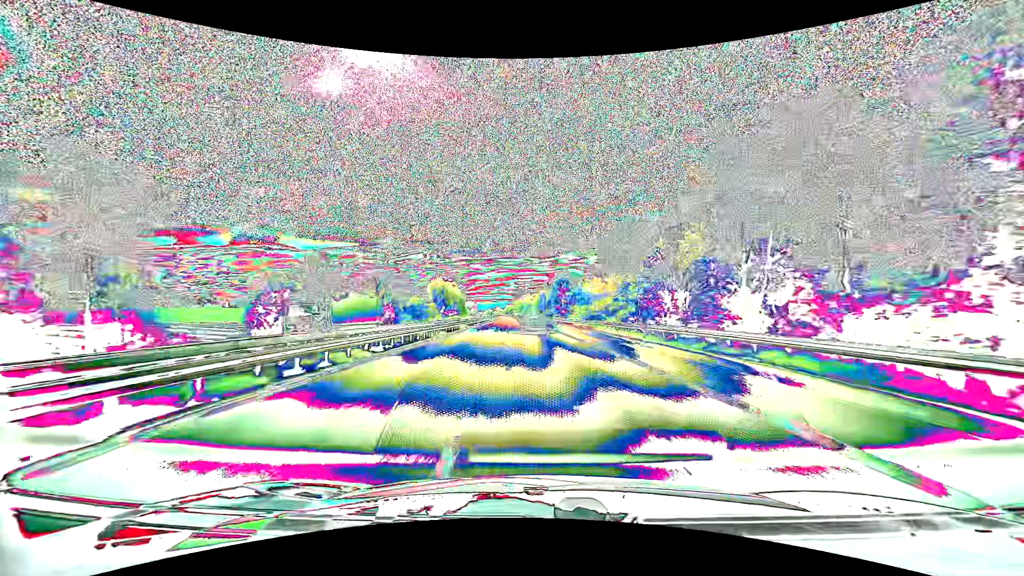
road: motorway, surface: asphalt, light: Day
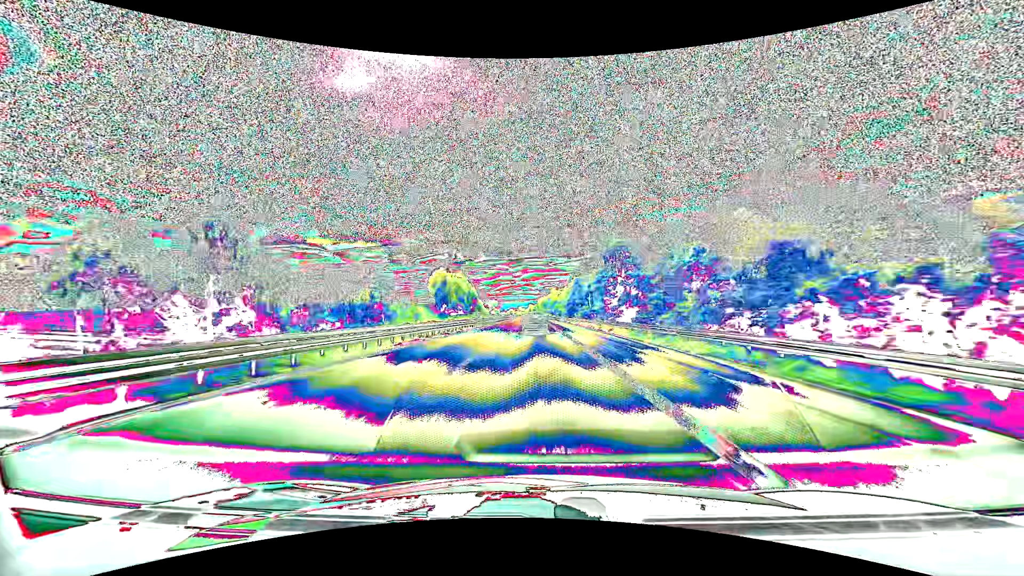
(-1.4, +60.9) m; -3°
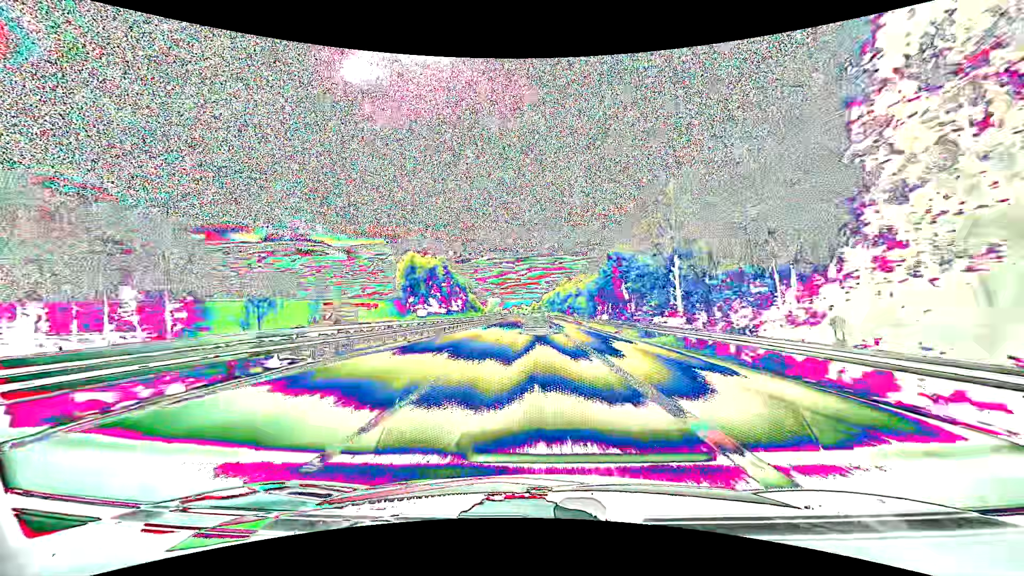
(-0.7, +61.0) m; -1°
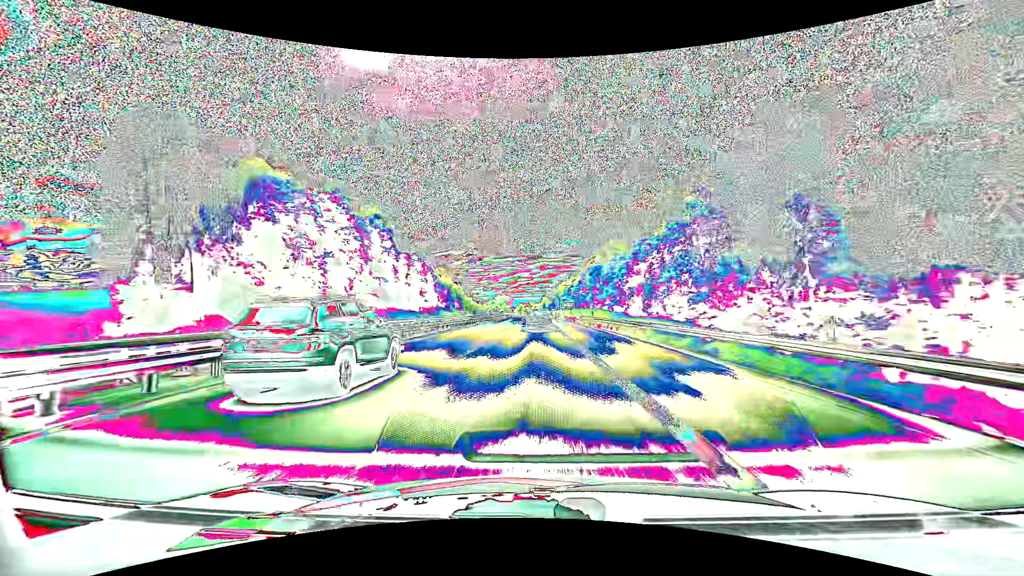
(-1.2, +99.9) m; -1°
(0, +10) (0, +20) (0, +30) (0, +40) (0, +50) (0, +60) (0, +70) (-1, +80) (-1, +90) (-1, +100) m
